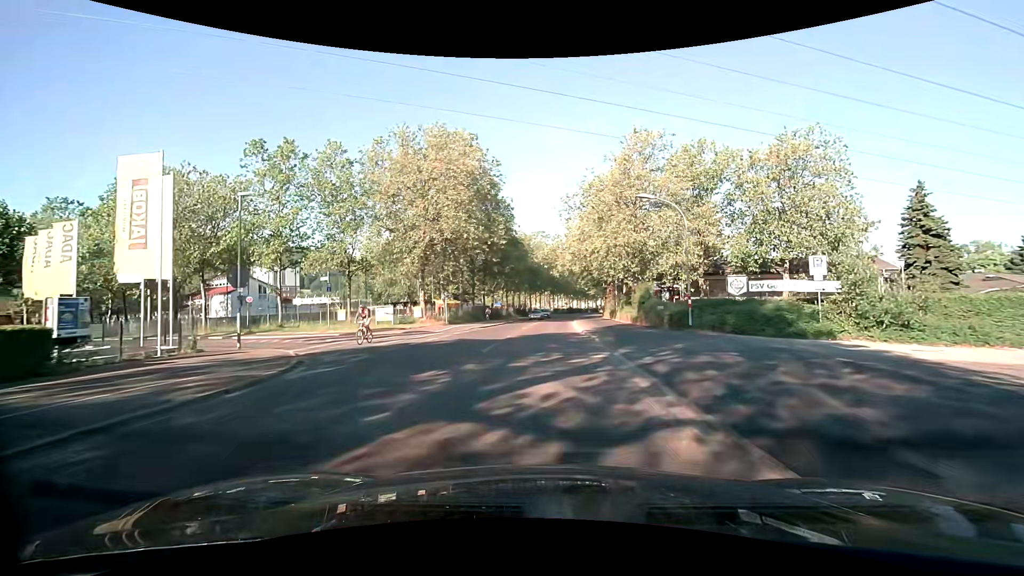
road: tertiary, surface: asphalt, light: Day
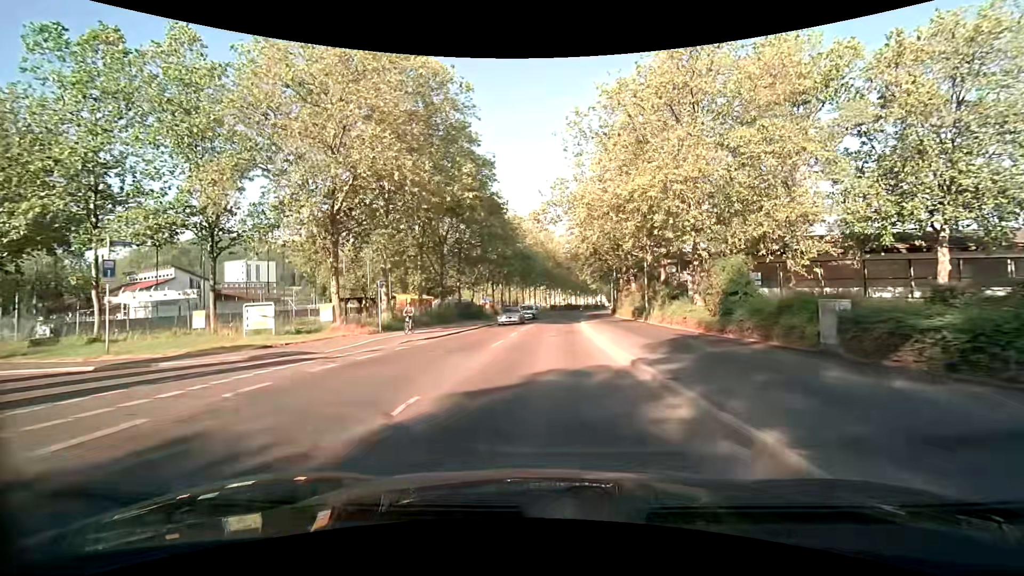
(-0.2, +17.7) m; 0°
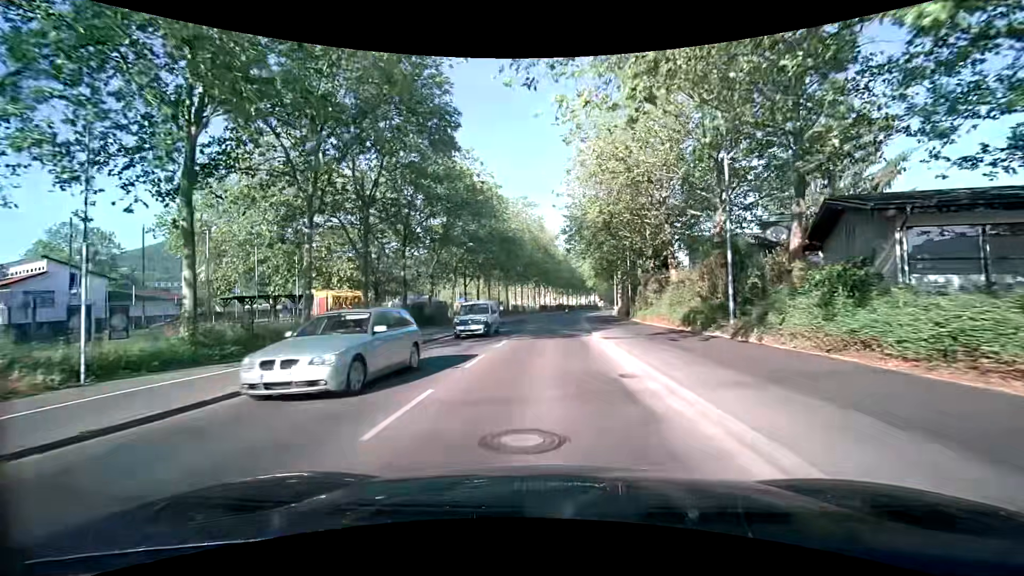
(+0.2, +18.0) m; +1°
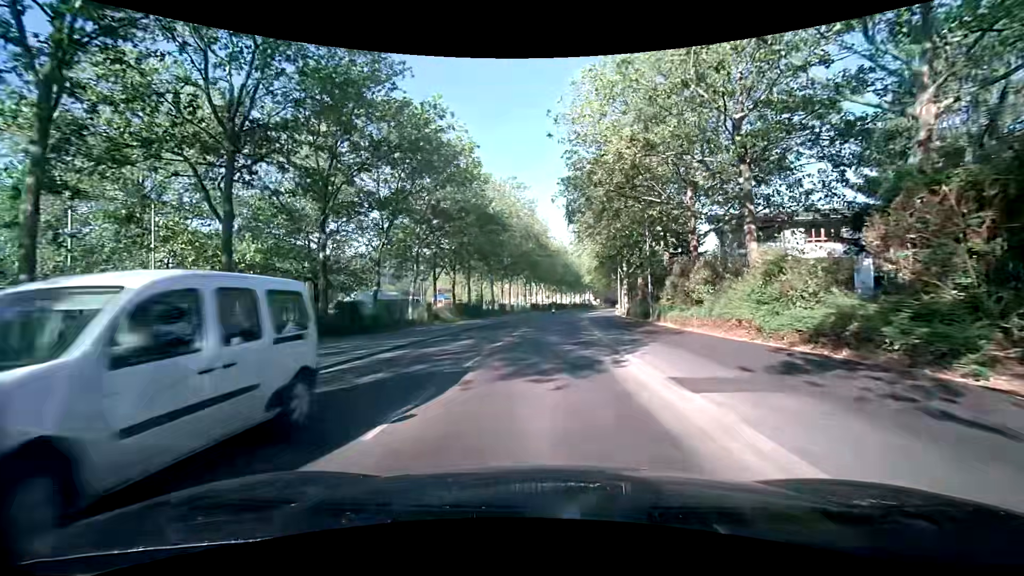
(+0.1, +12.2) m; +1°
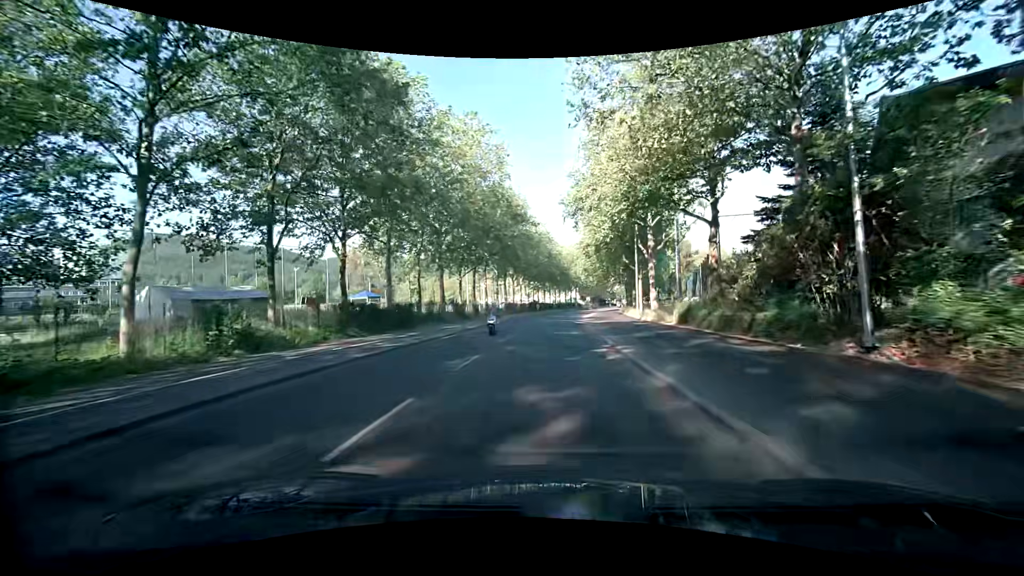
(+0.6, +24.8) m; +2°
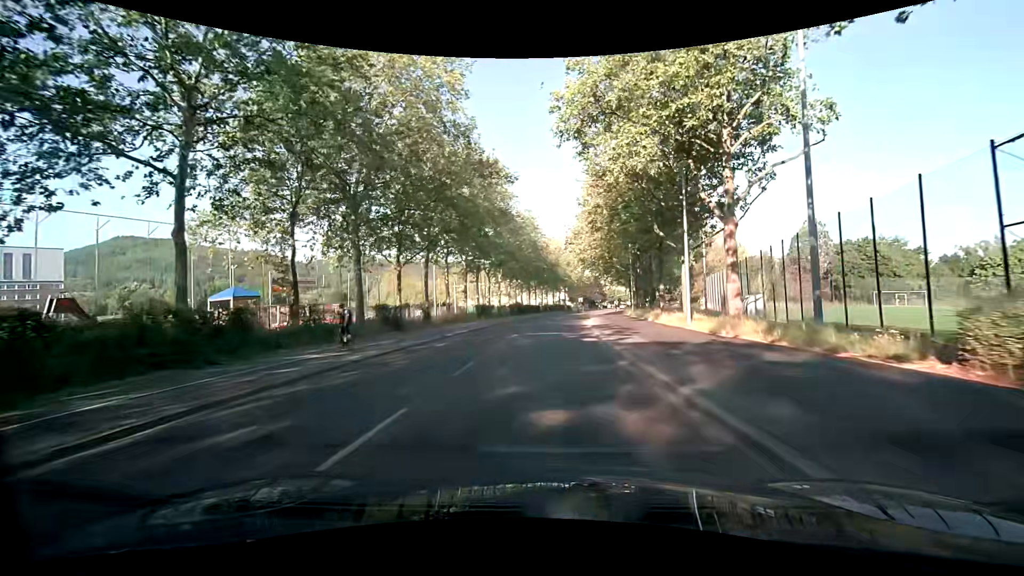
(+0.3, +18.7) m; +2°
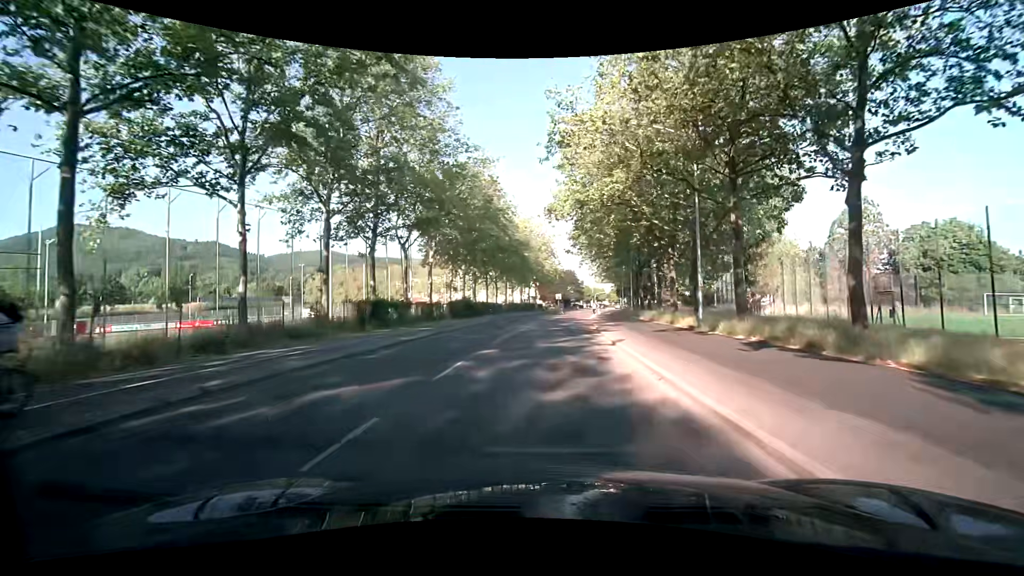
(+0.6, +30.9) m; +3°
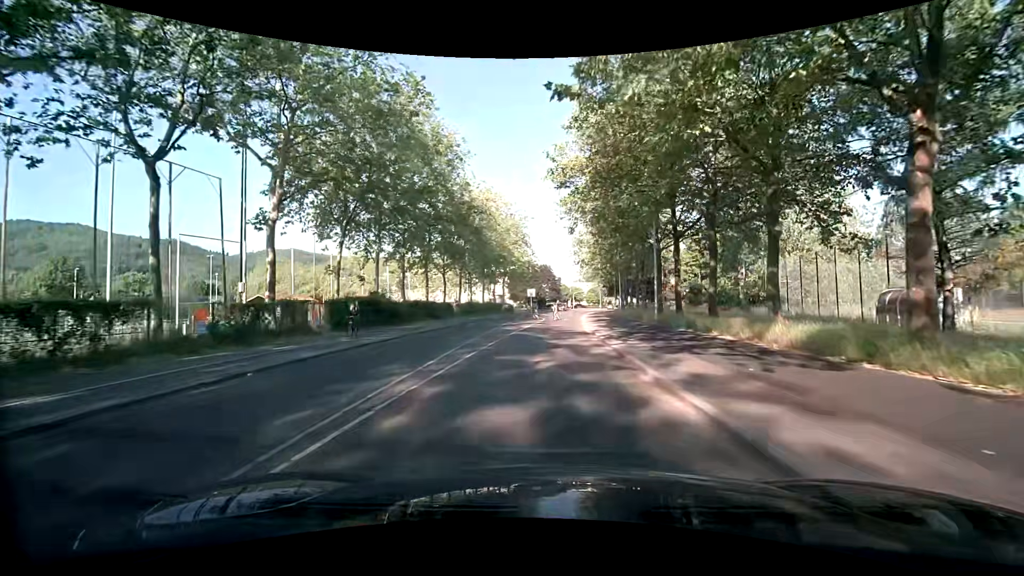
(+0.5, +23.5) m; +3°
